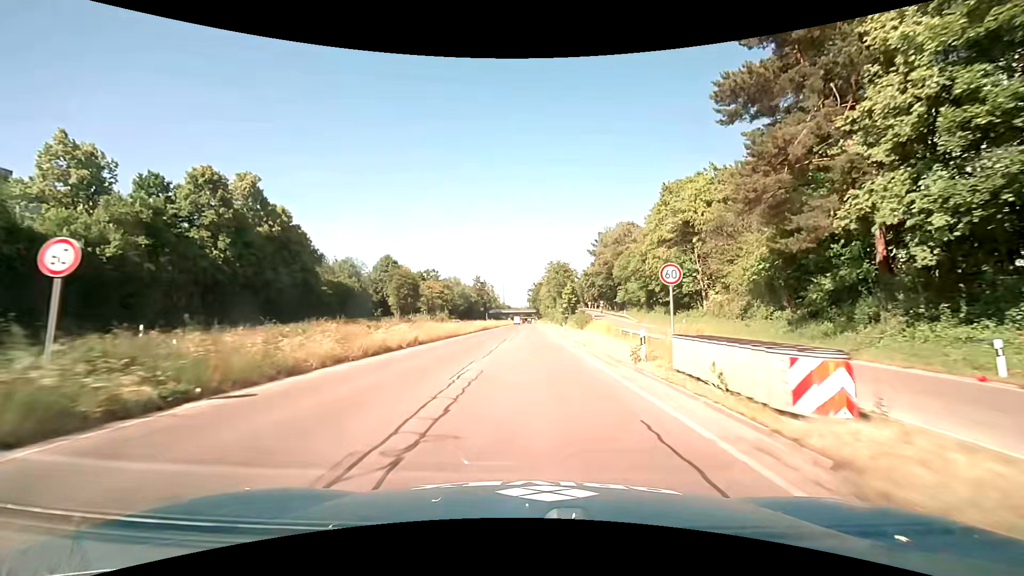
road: trunk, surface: asphalt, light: Day
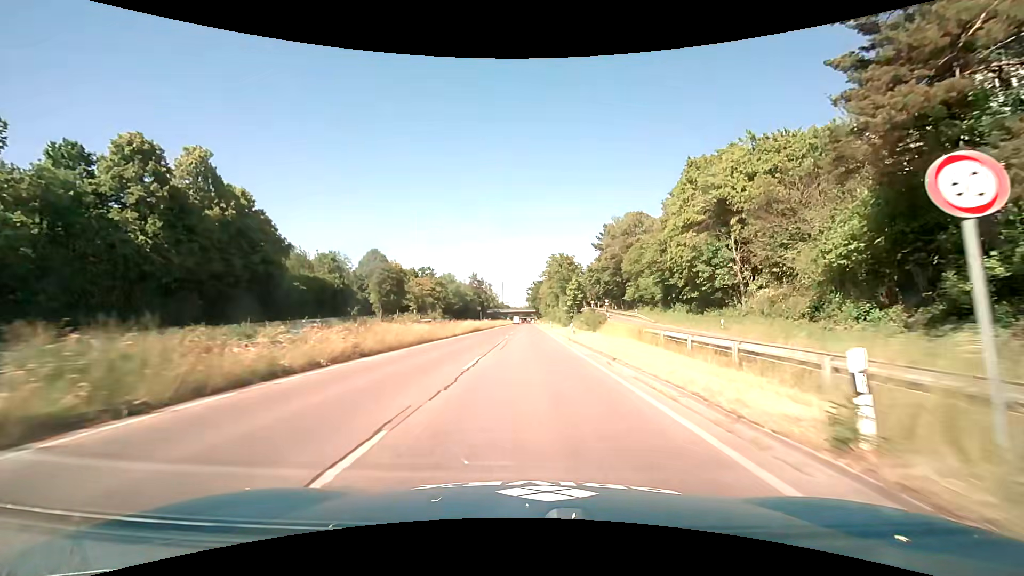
(0.0, +9.3) m; 0°
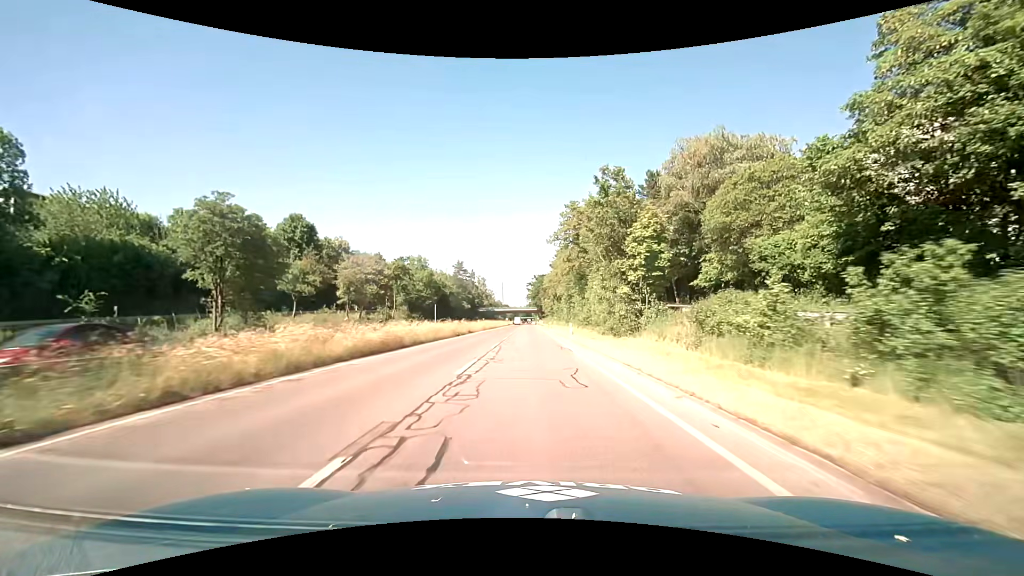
(+0.1, +37.4) m; 0°
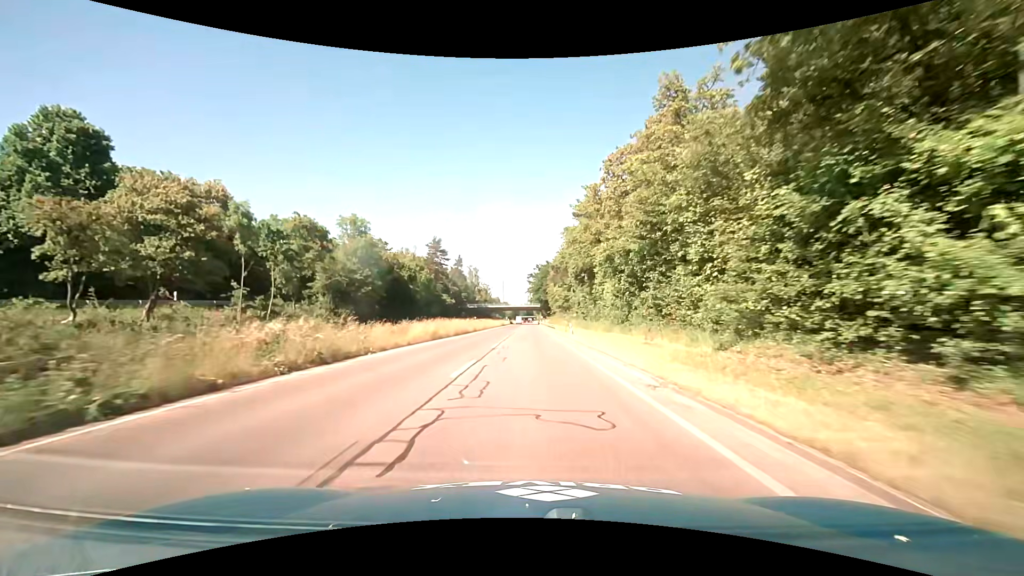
(-0.1, +37.3) m; 0°
(0, +10) (0, +20) (0, +30) (0, +40) (0, +50) (0, +60) (0, +70) (0, +80) (0, +90) (0, +100) m
